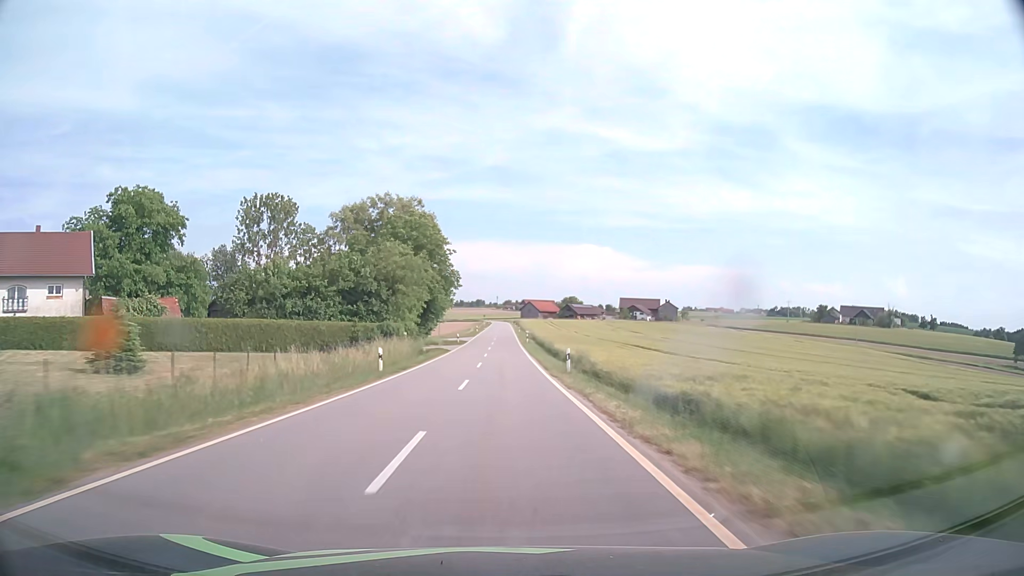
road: tertiary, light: Day
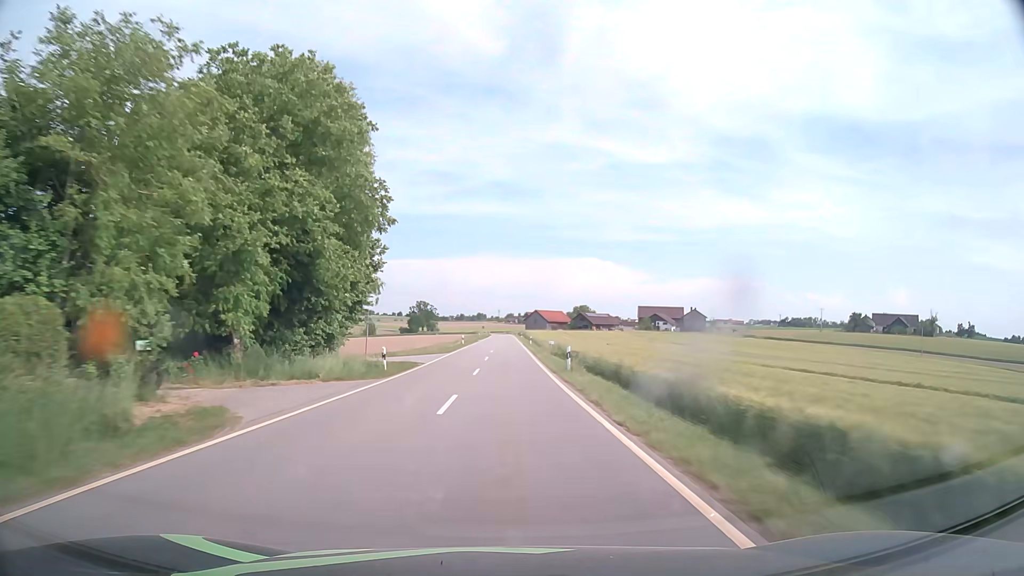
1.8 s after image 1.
(-0.1, +42.5) m; 0°
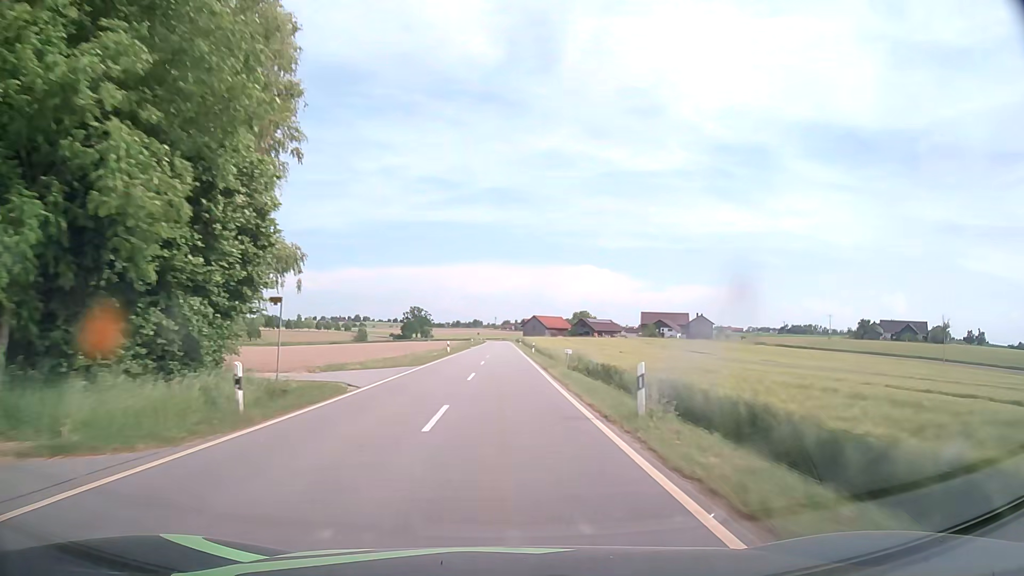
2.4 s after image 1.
(0.0, +14.1) m; 0°
(0, +10) (0, +20) (0, +30) (0, +40) (0, +50) (0, +60) (0, +70) (0, +80) (0, +90) (0, +100) m
